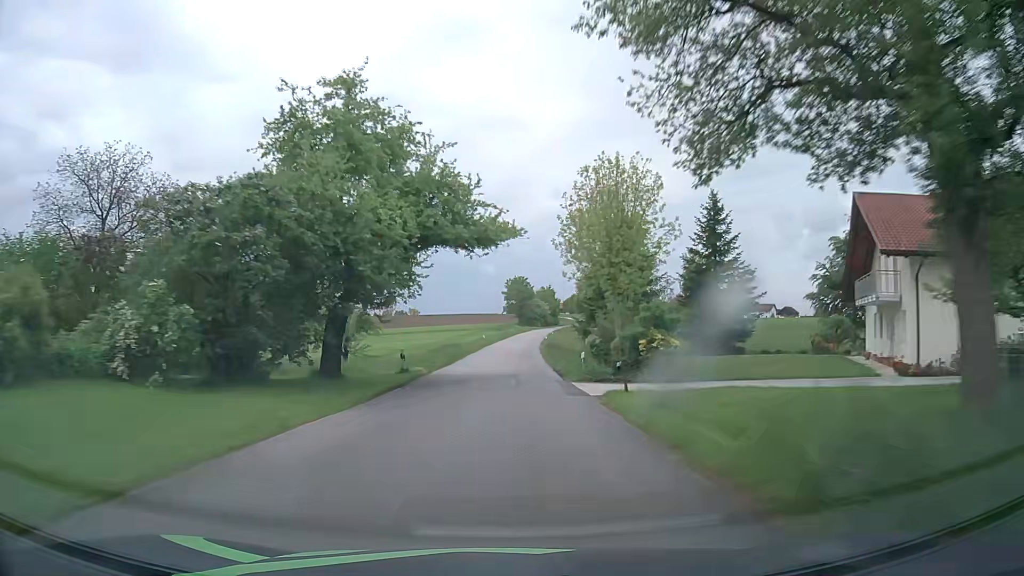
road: tertiary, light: Day
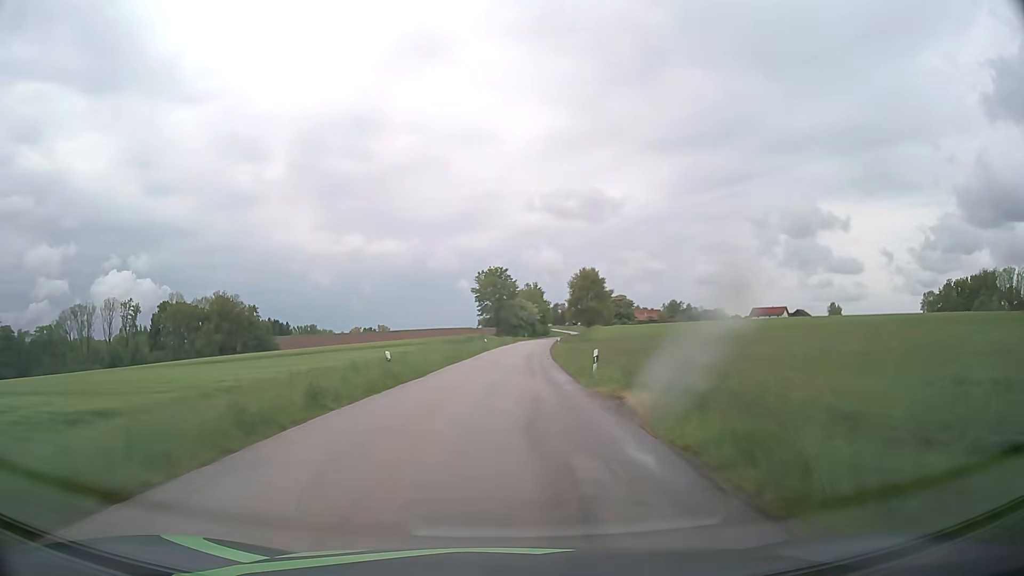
(+0.5, +52.6) m; +2°
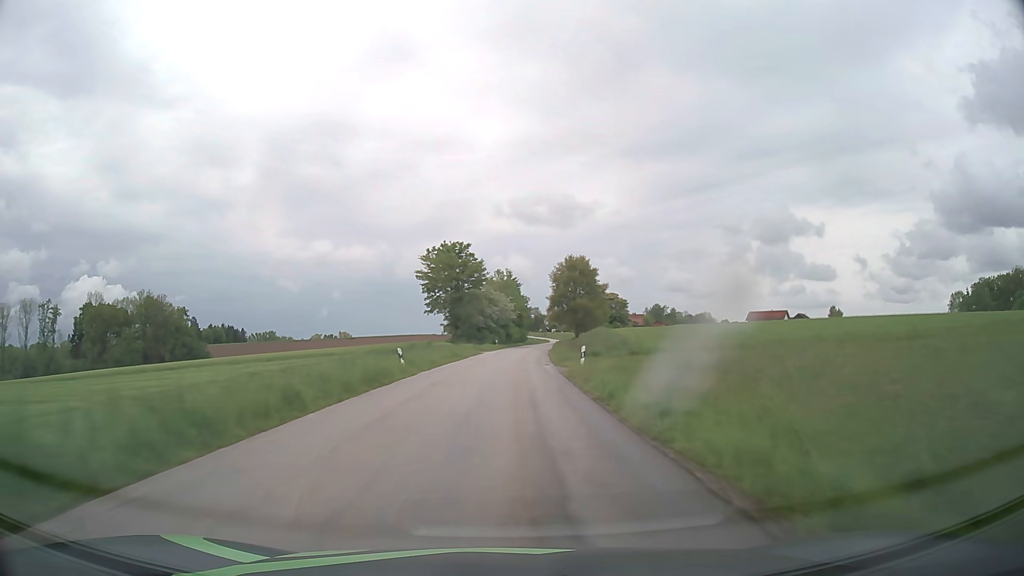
(+1.1, +40.3) m; +3°
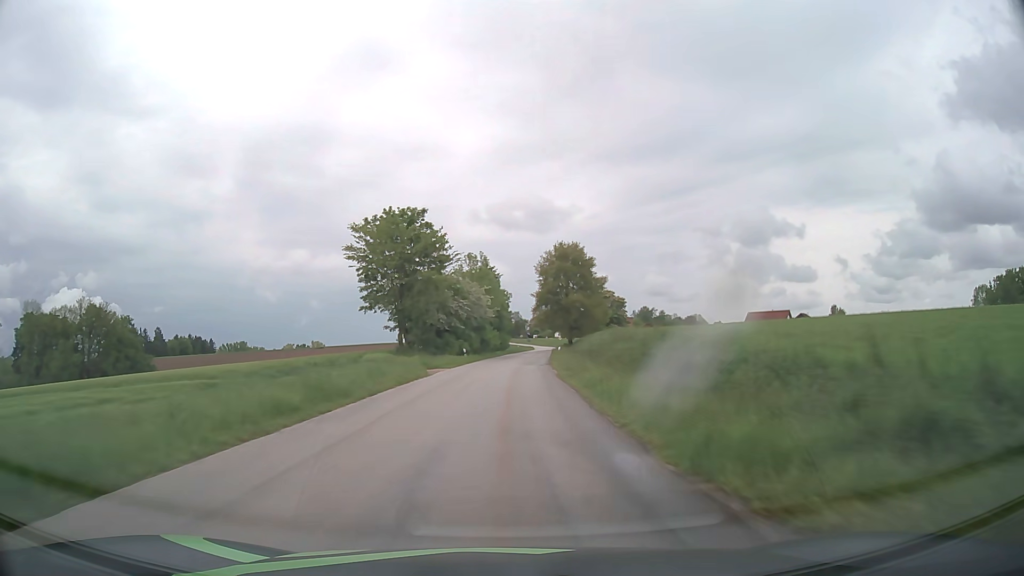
(+0.3, +27.0) m; +2°
(0, +10) (0, +20) (0, +30) (+1, +40) (+1, +50) (+2, +60) (+3, +70) (+4, +80) (+4, +90) (+5, +100) m
